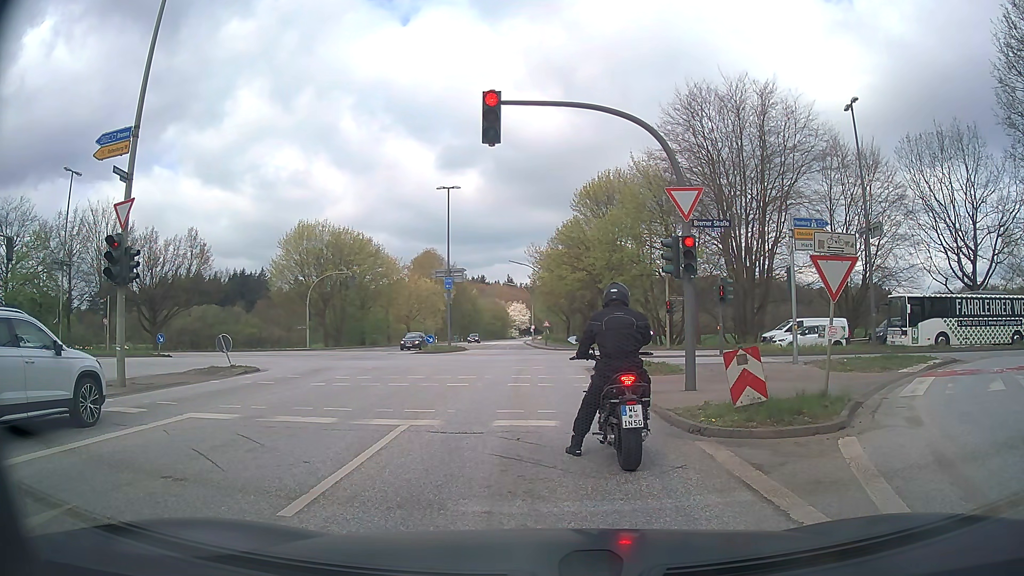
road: secondary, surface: asphalt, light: Day
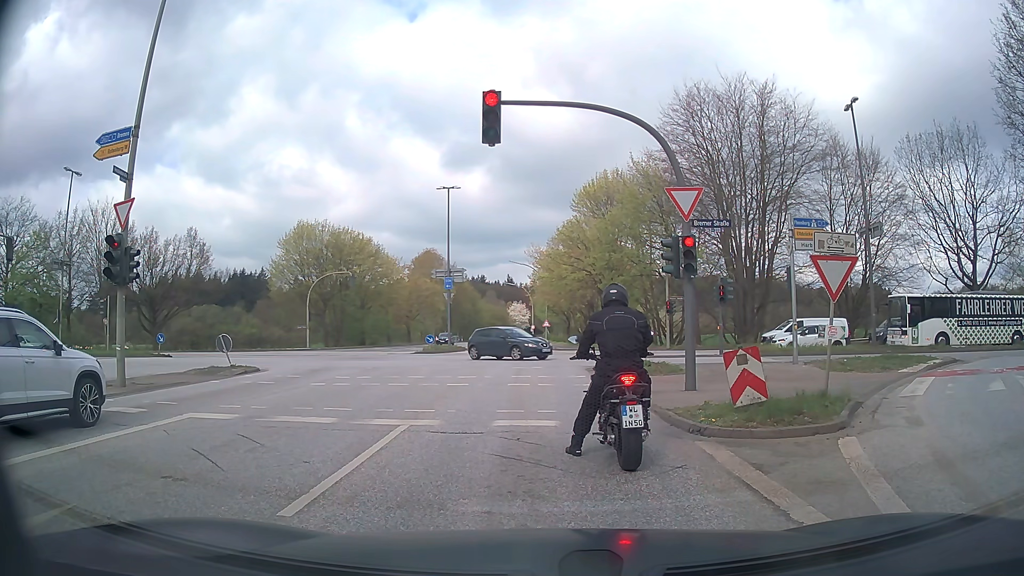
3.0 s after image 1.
(0.0, 0.0) m; 0°
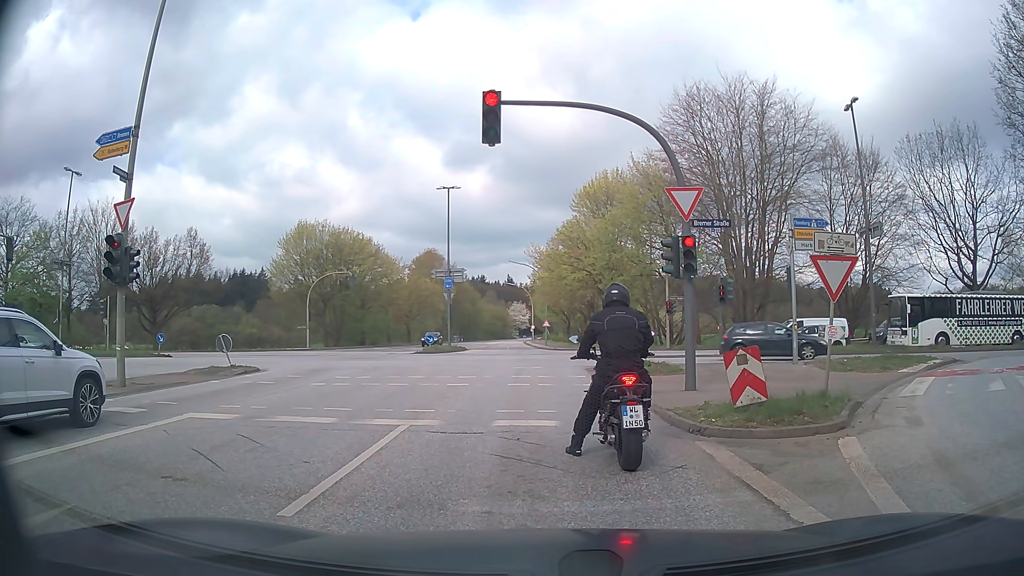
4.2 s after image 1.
(0.0, 0.0) m; 0°
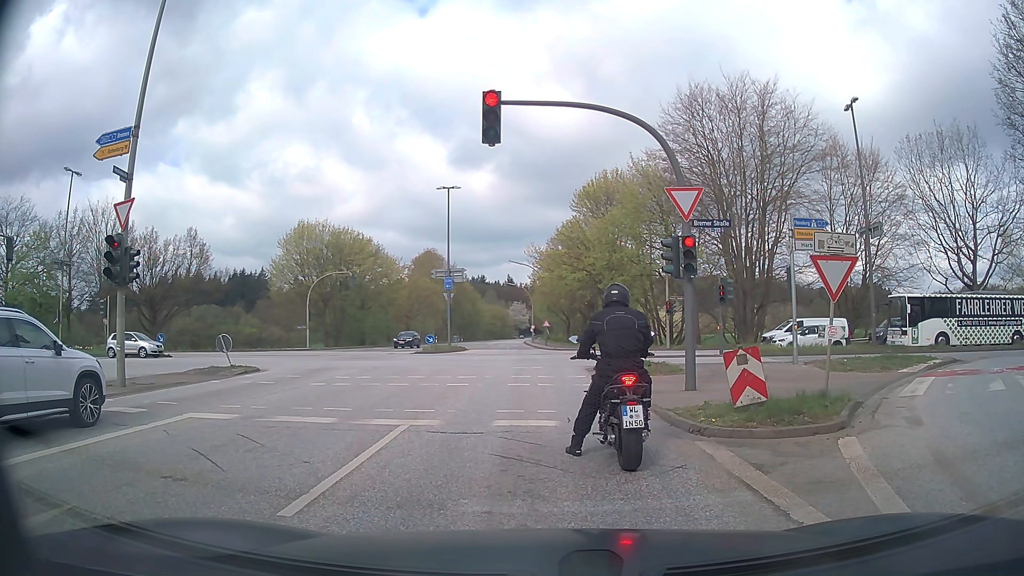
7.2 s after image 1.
(0.0, 0.0) m; 0°
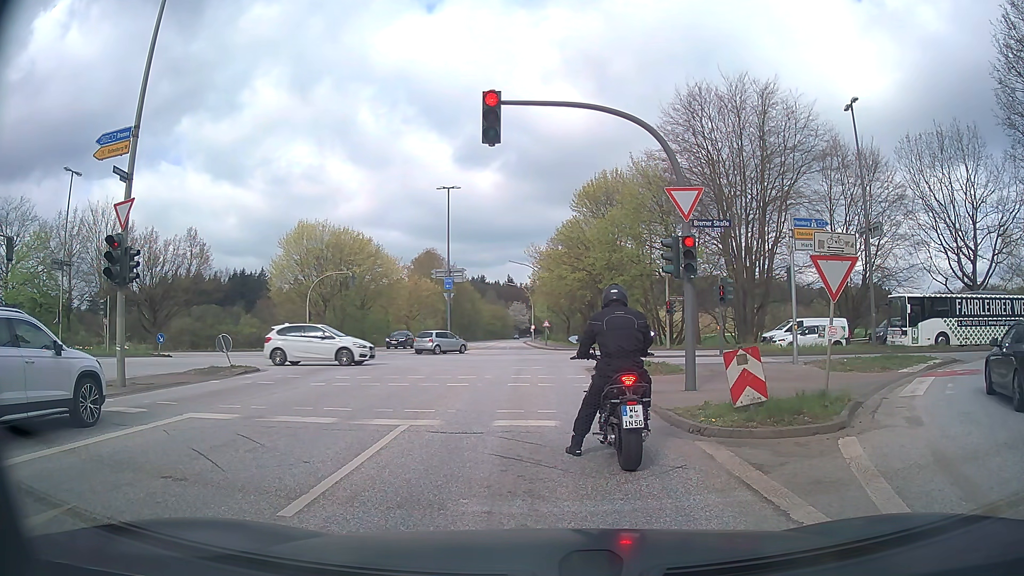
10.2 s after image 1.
(0.0, 0.0) m; 0°
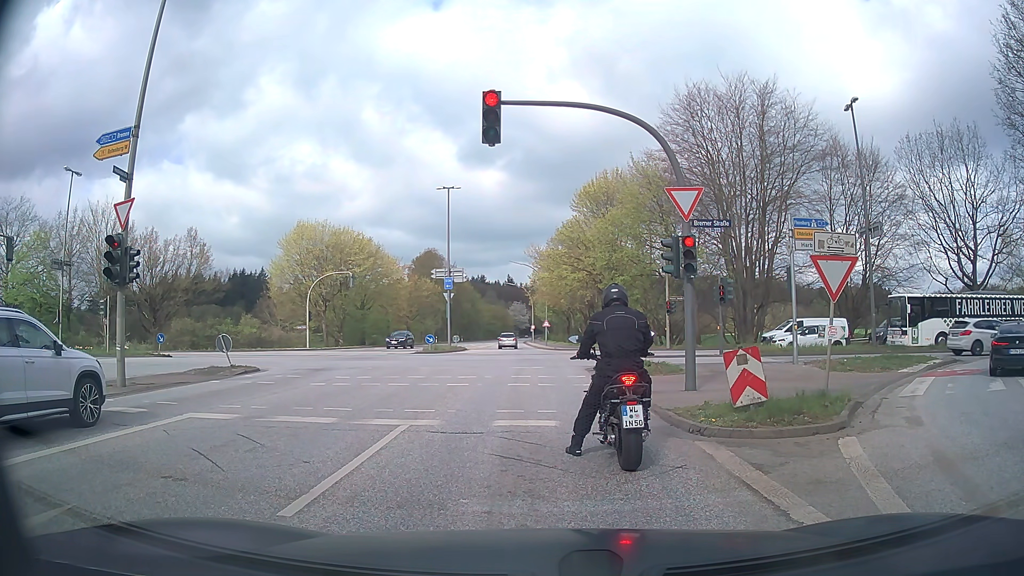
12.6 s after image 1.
(0.0, 0.0) m; 0°
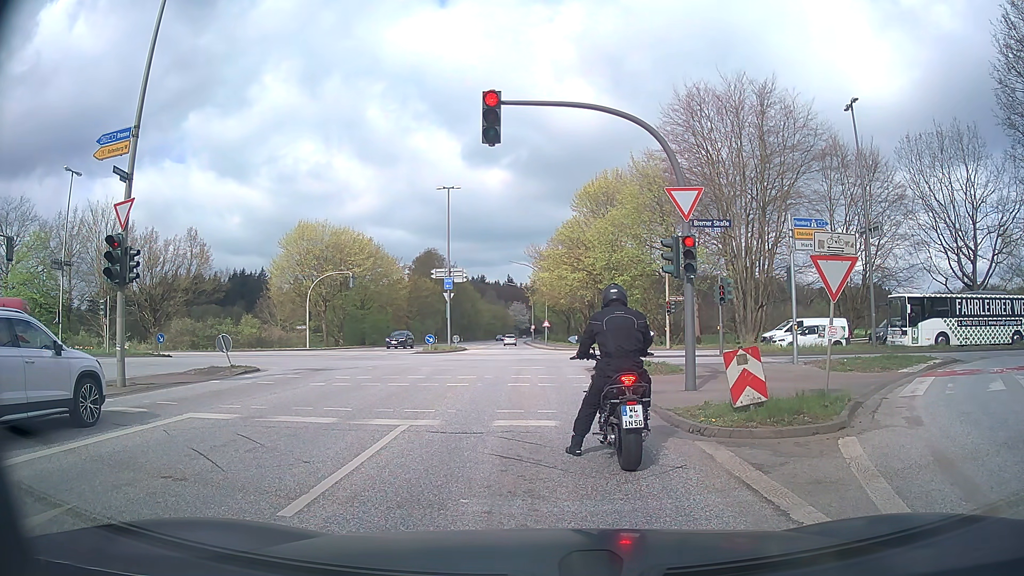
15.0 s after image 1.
(0.0, 0.0) m; 0°
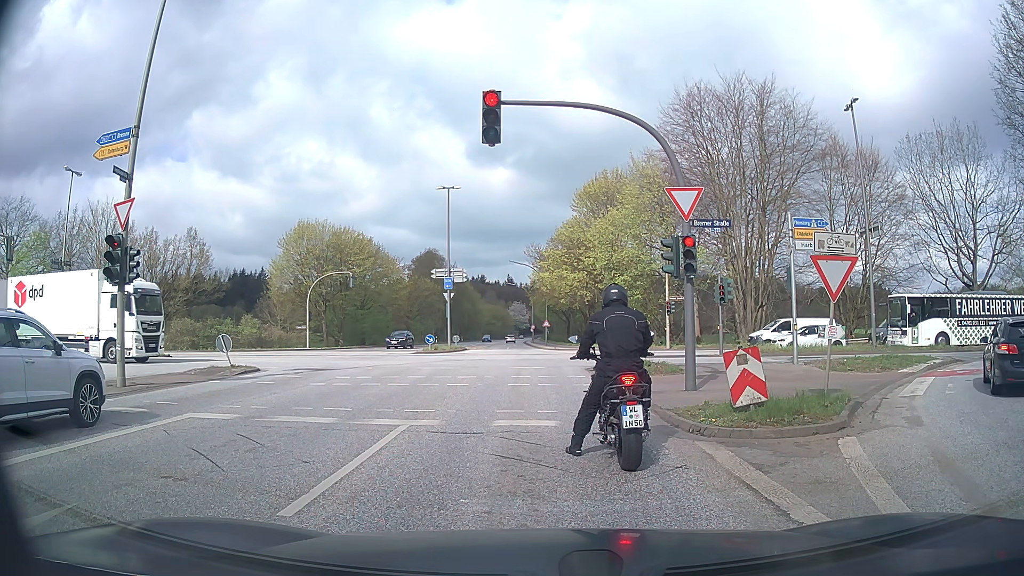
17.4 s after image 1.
(0.0, 0.0) m; 0°
